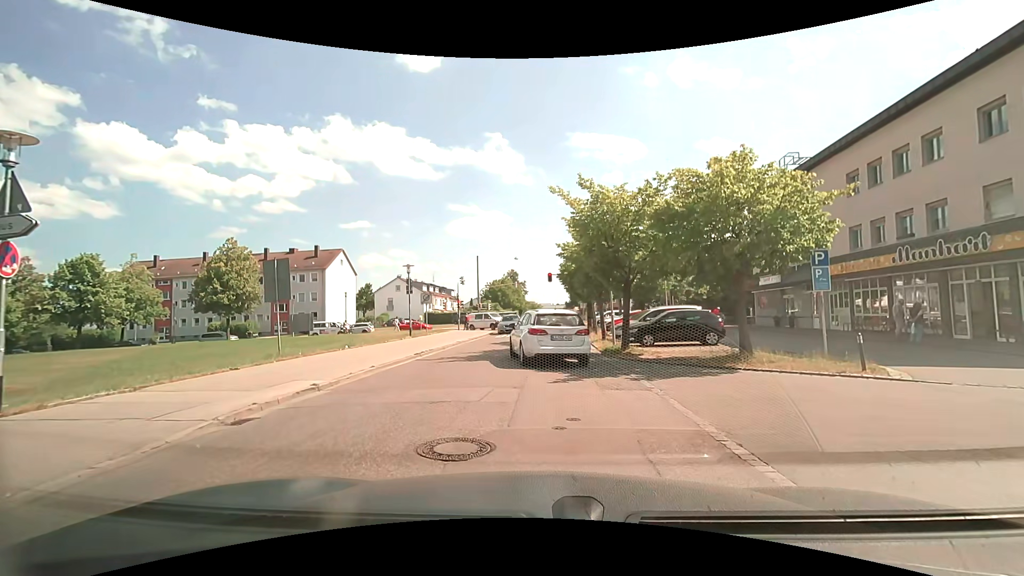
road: residential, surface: asphalt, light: Day
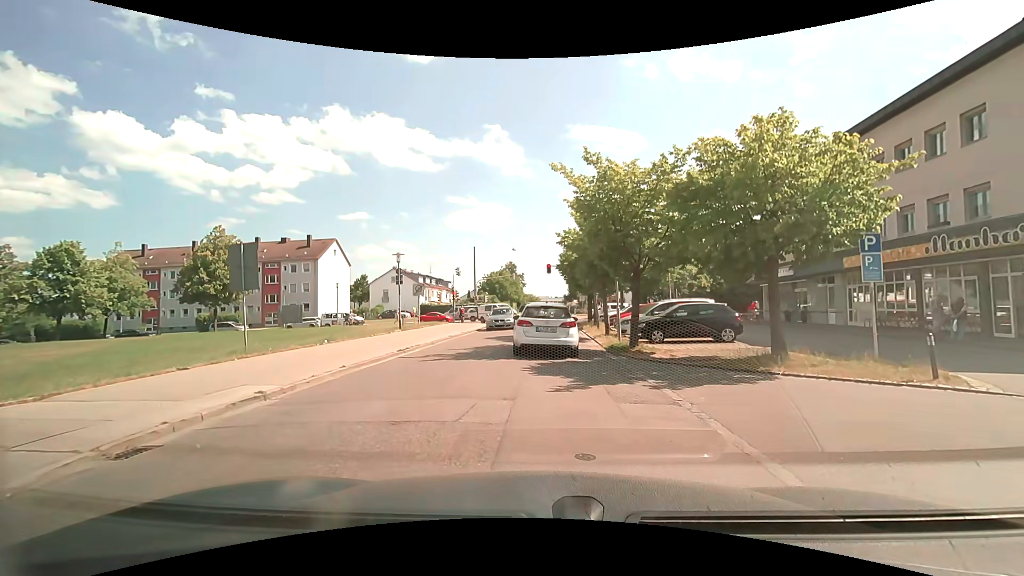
(0.0, +2.0) m; +1°
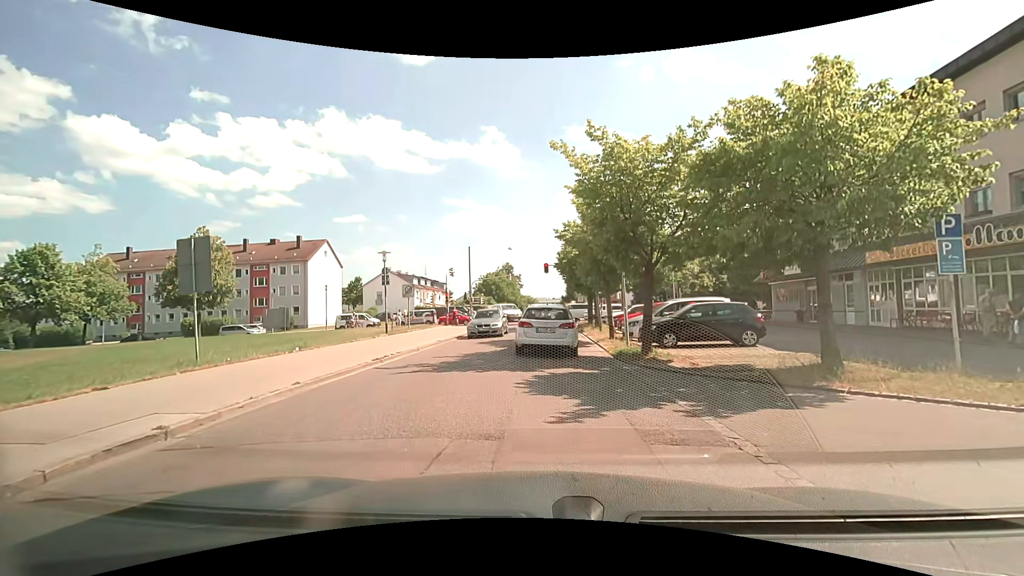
(0.0, +2.1) m; -2°
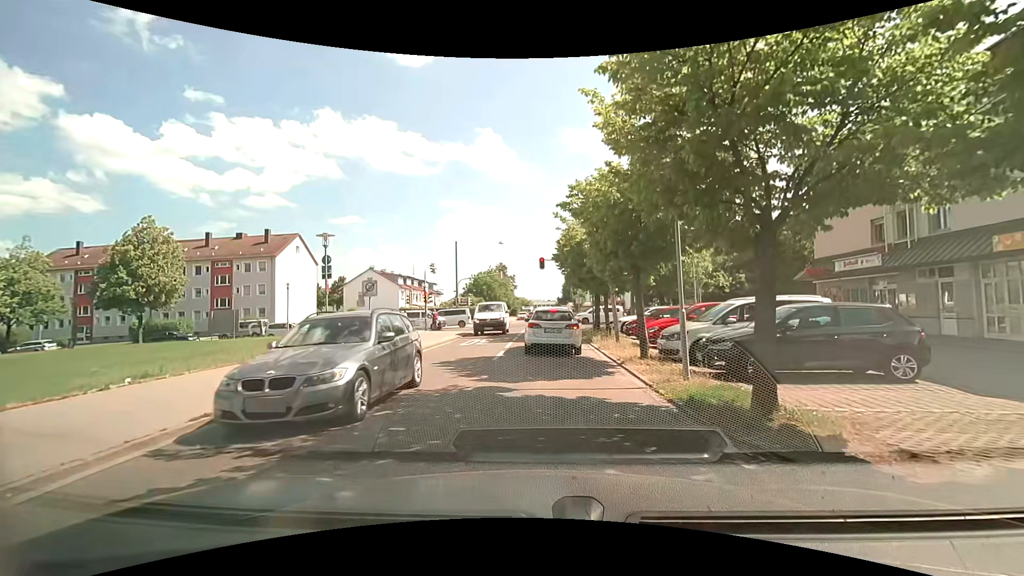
(+0.1, +7.1) m; +1°
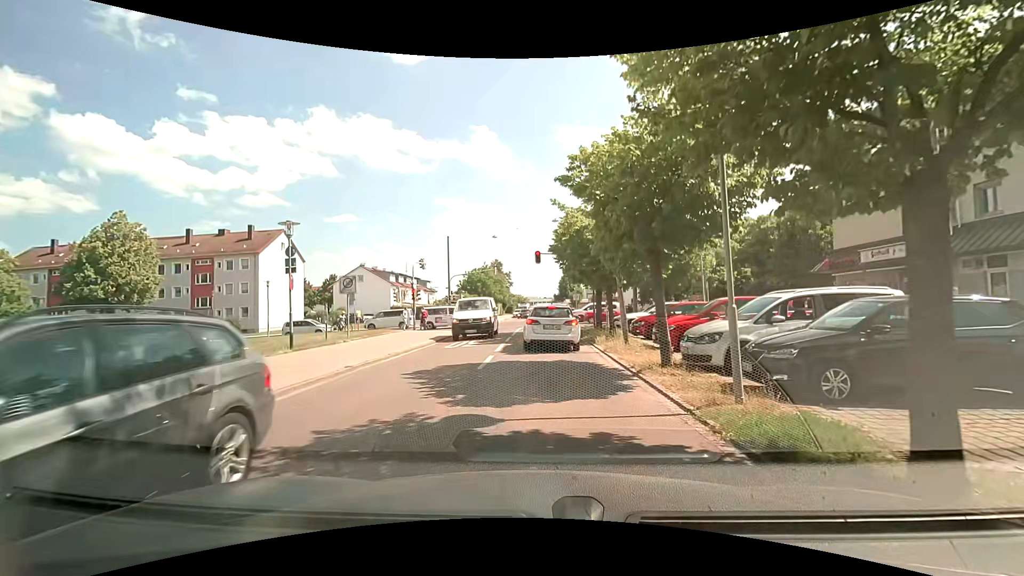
(0.0, +2.6) m; 0°
